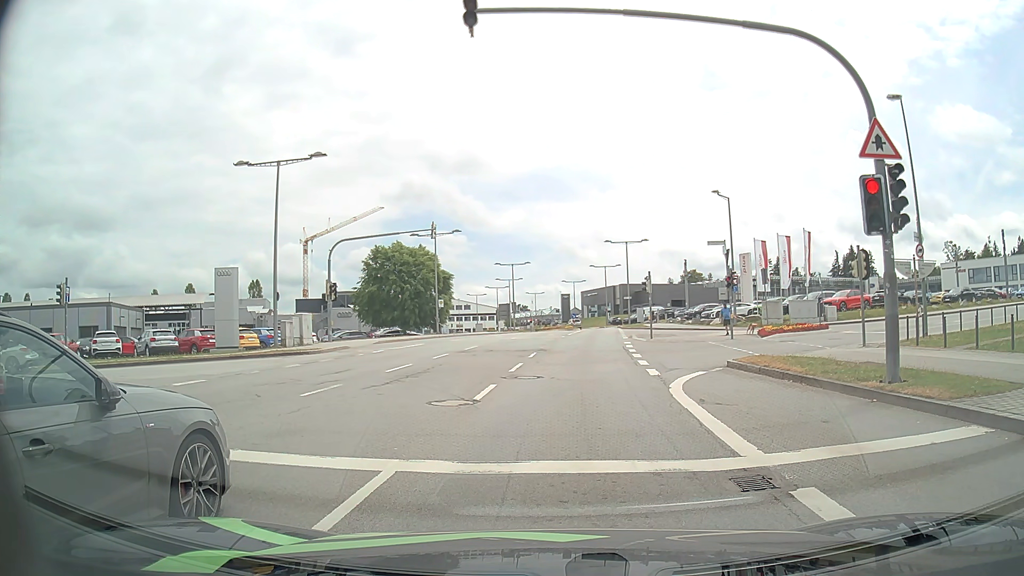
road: secondary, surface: asphalt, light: Day
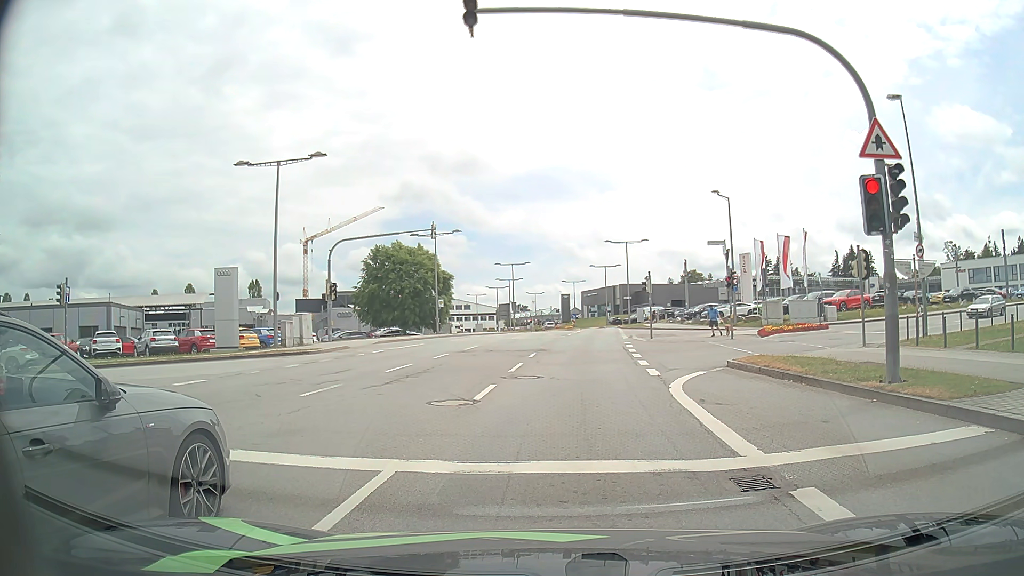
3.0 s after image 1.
(0.0, 0.0) m; 0°
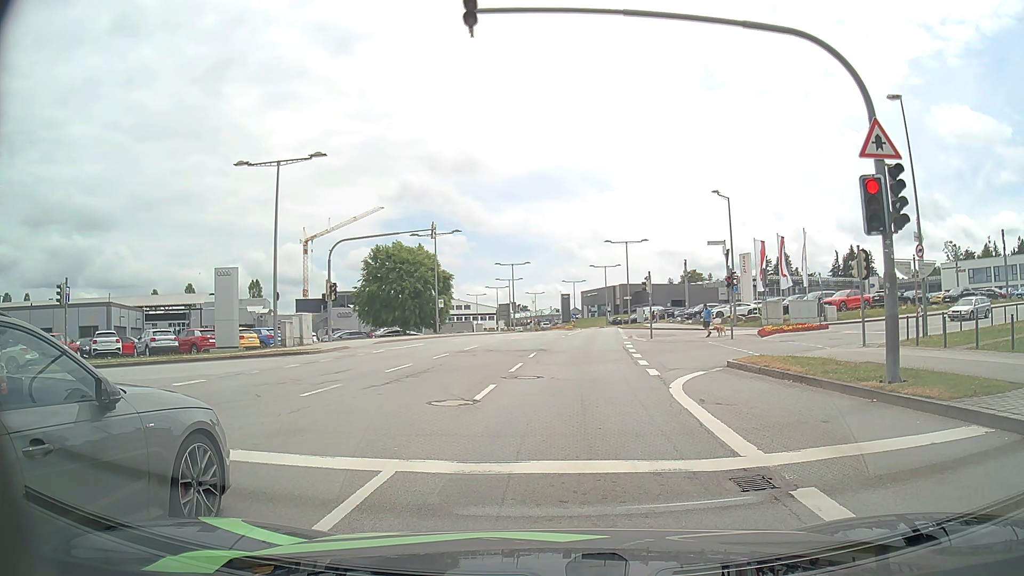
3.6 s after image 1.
(0.0, 0.0) m; 0°
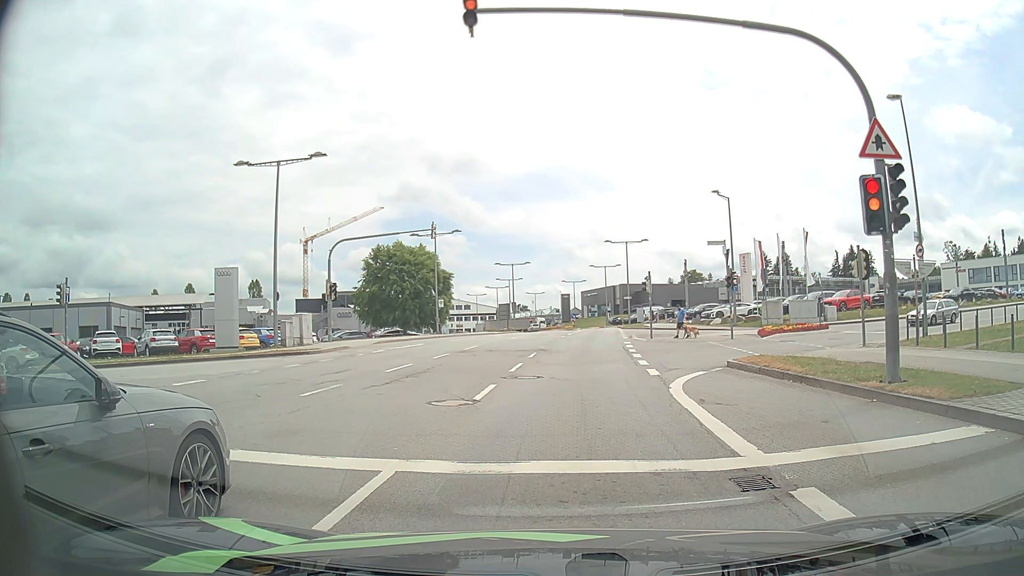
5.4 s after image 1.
(0.0, 0.0) m; 0°
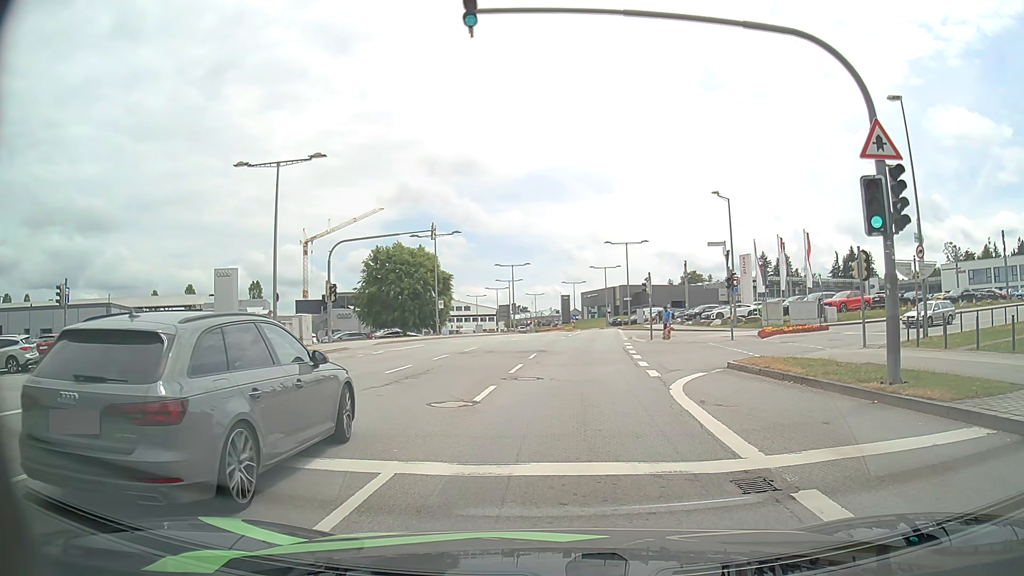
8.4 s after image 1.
(0.0, +0.1) m; 0°
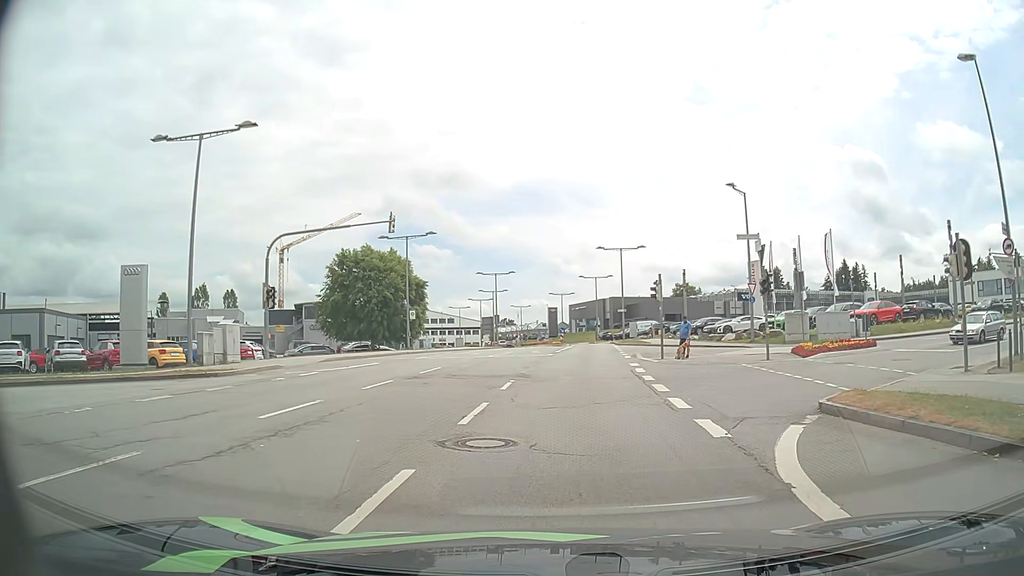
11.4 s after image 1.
(+0.1, +7.6) m; +2°
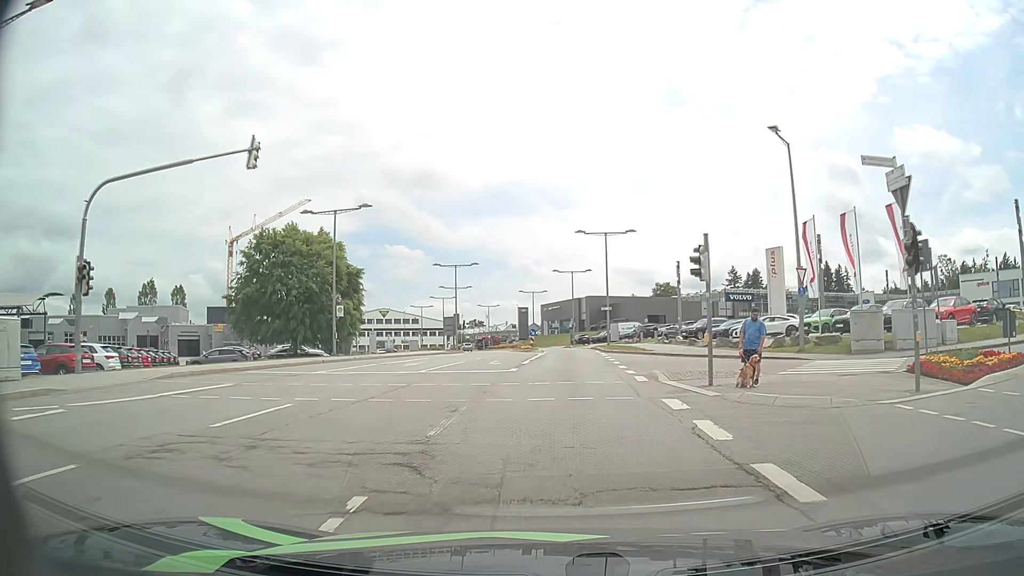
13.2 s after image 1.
(+0.2, +12.6) m; +2°
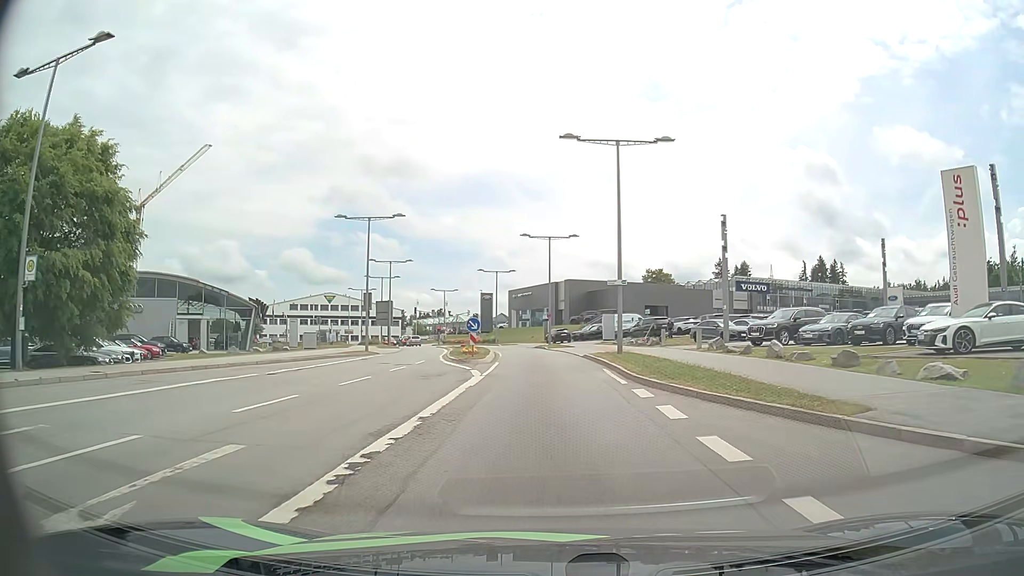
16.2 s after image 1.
(+0.5, +25.9) m; +2°
(0, +10) (0, +20) (0, +30) (-1, +40) (-2, +50) (-4, +60) (-6, +69) (-10, +79) (-14, +88) (-17, +97) m
